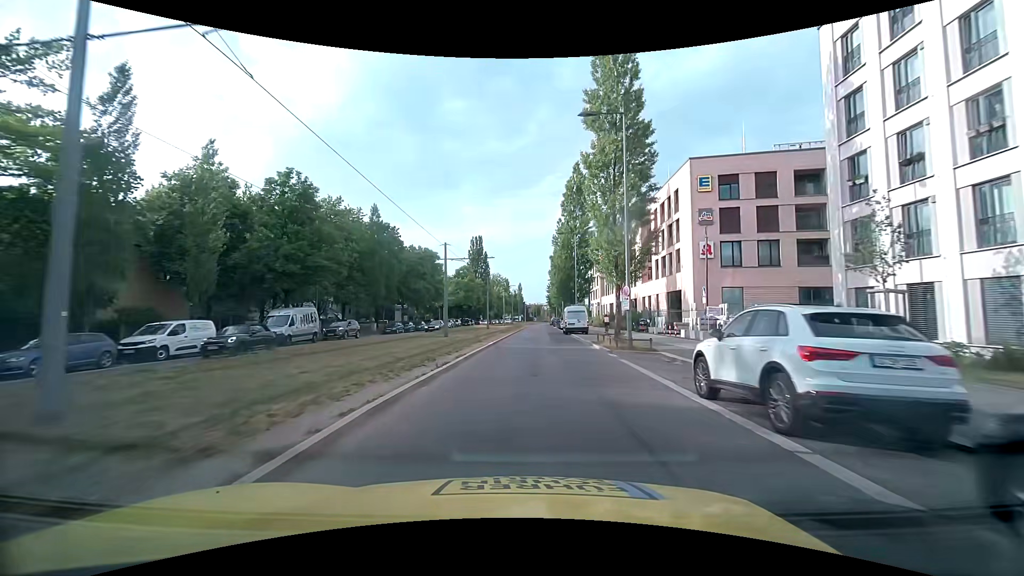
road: secondary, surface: asphalt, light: Day
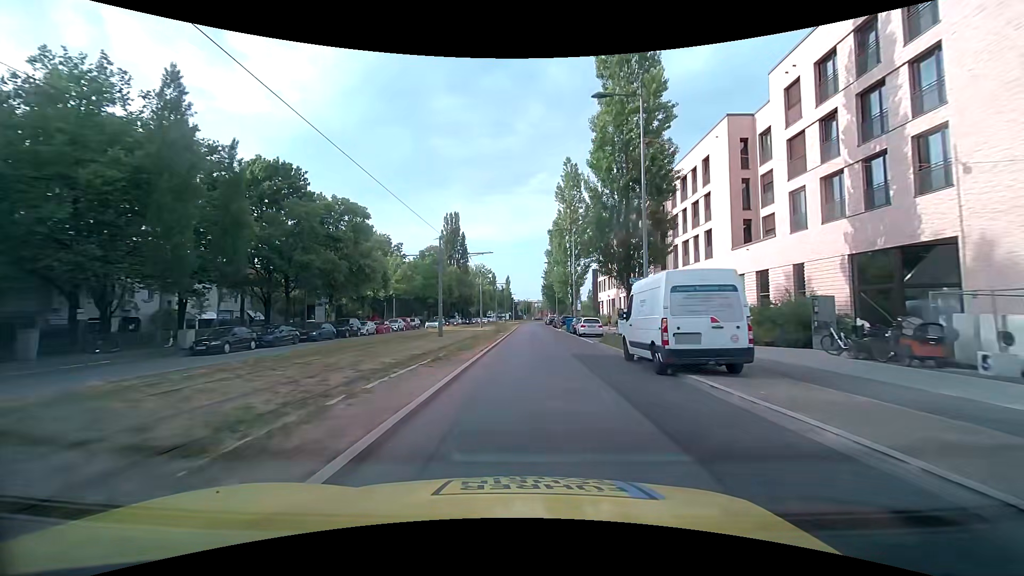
(+0.2, +32.5) m; +1°
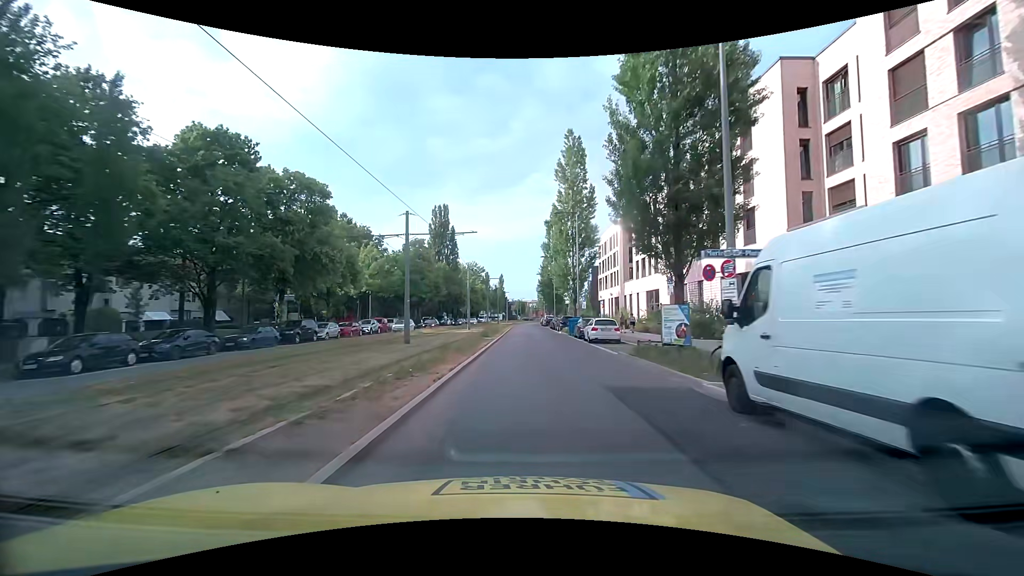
(0.0, +8.5) m; +1°
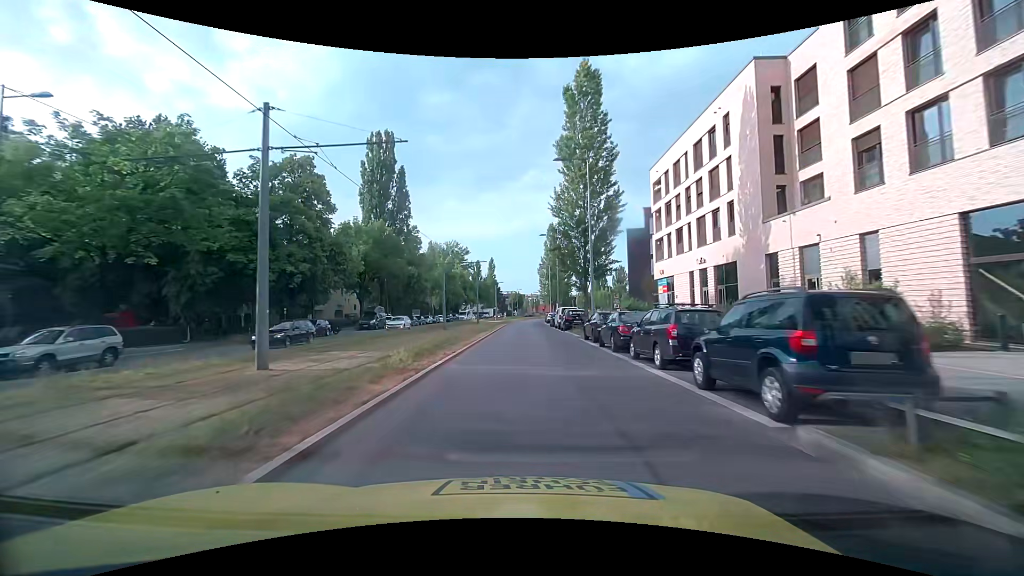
(+0.5, +43.9) m; 0°
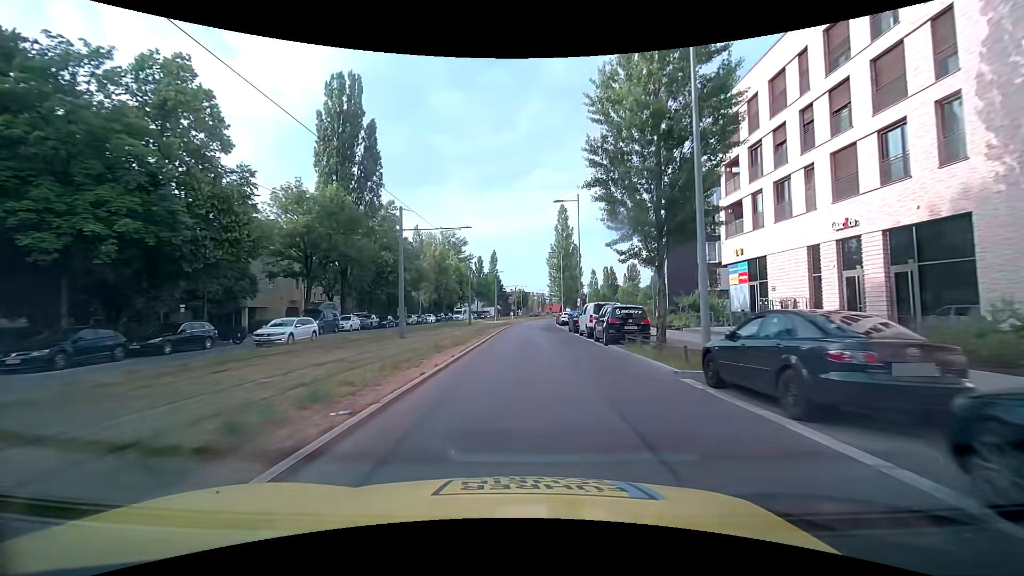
(-0.1, +16.6) m; 0°
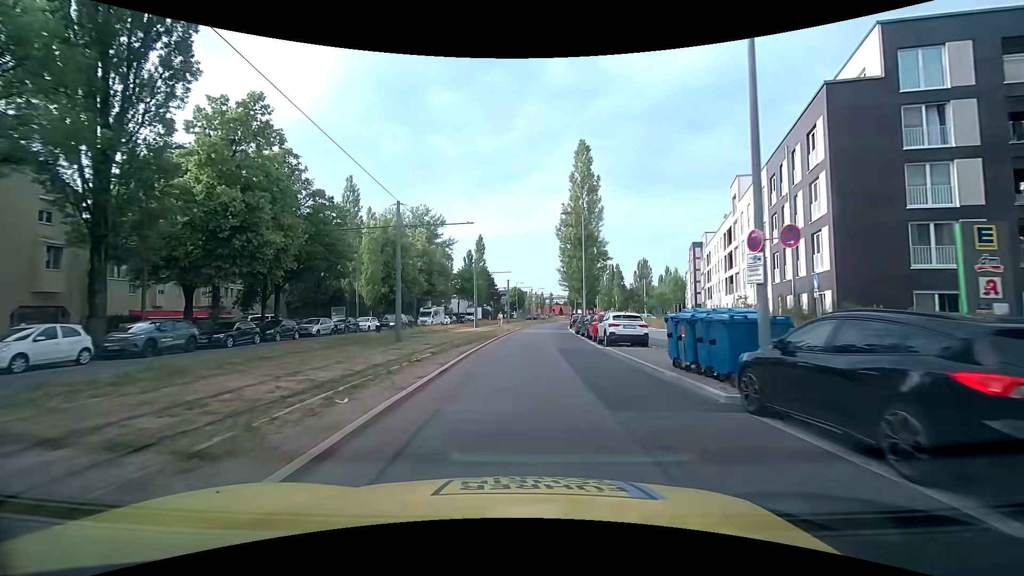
(0.0, +29.9) m; 0°
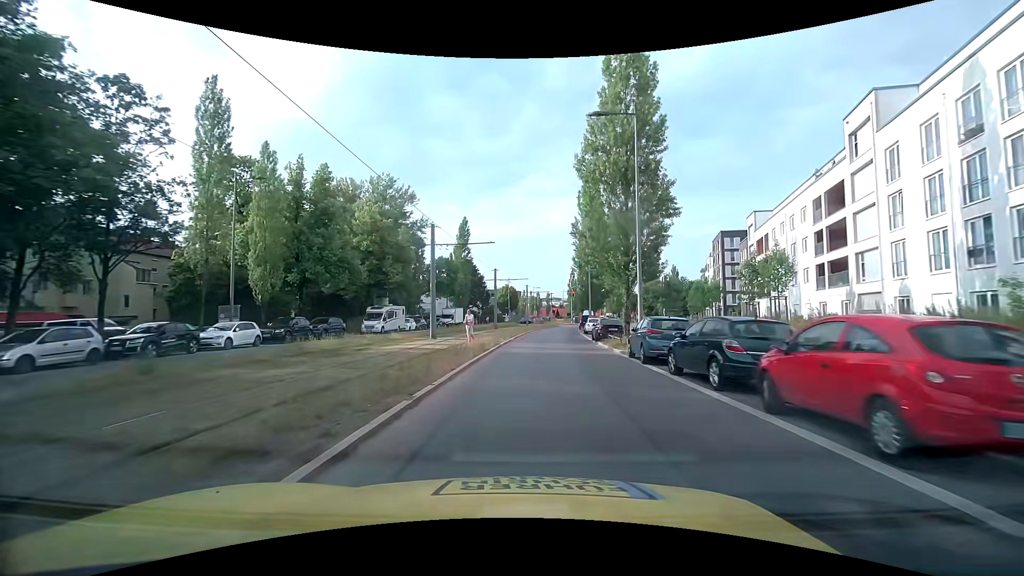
(+0.2, +22.1) m; +1°
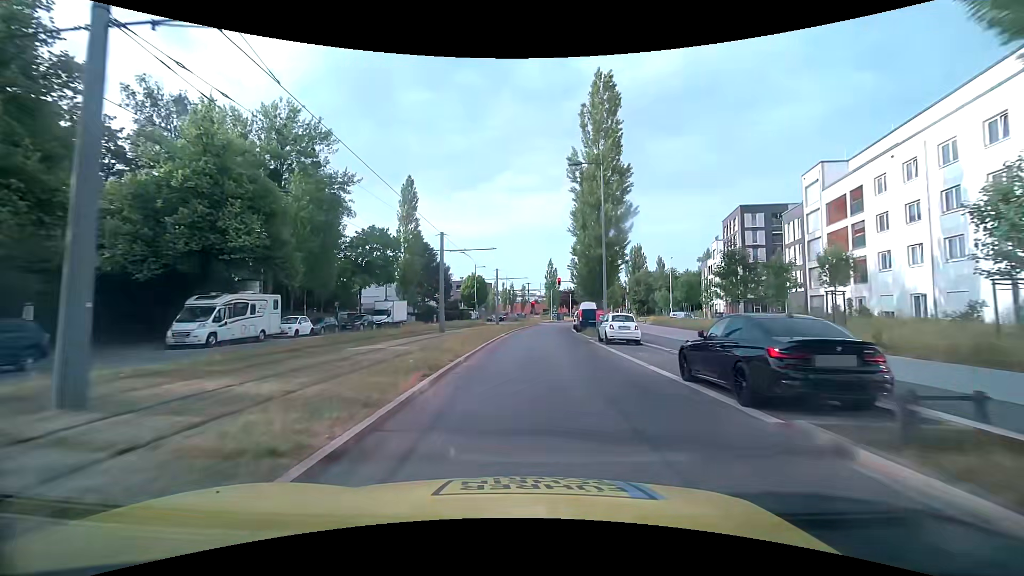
(+0.5, +22.8) m; +3°
(0, +10) (0, +20) (+1, +30) (+1, +40) (+2, +50) (+3, +60) (+4, +70) (+6, +80) (+8, +89) (+10, +99) m
